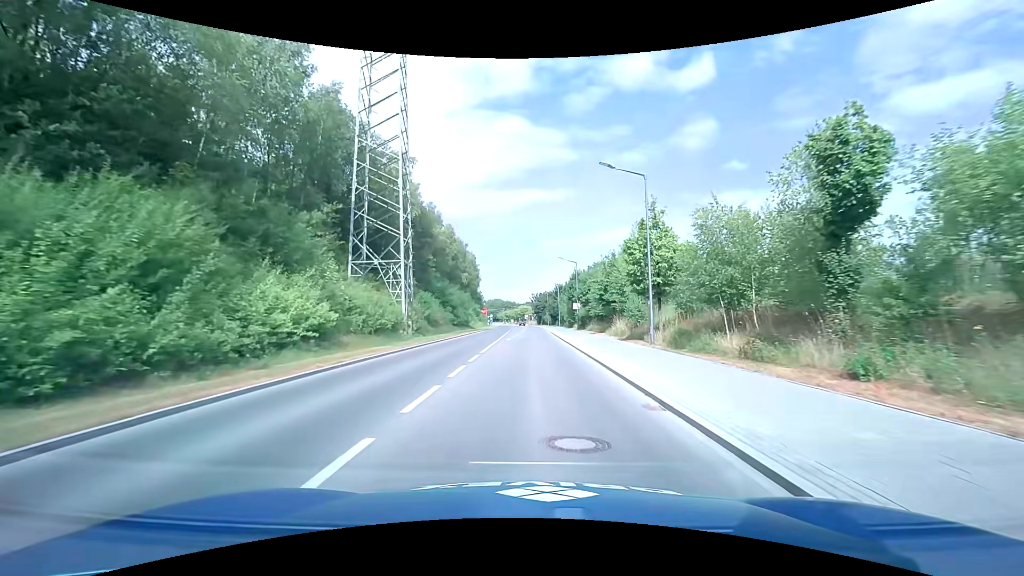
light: Day
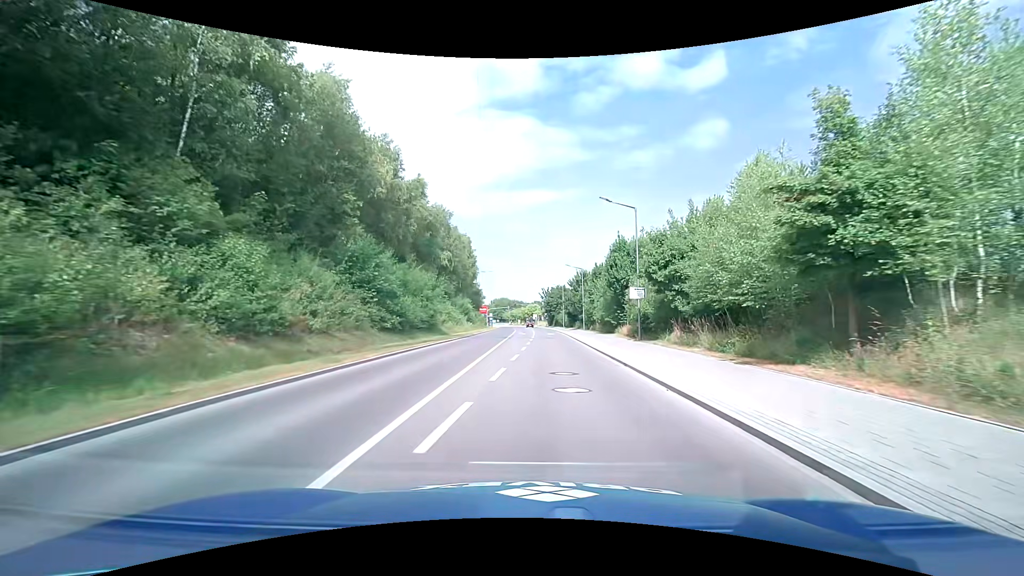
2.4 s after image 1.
(-0.1, +29.0) m; -1°
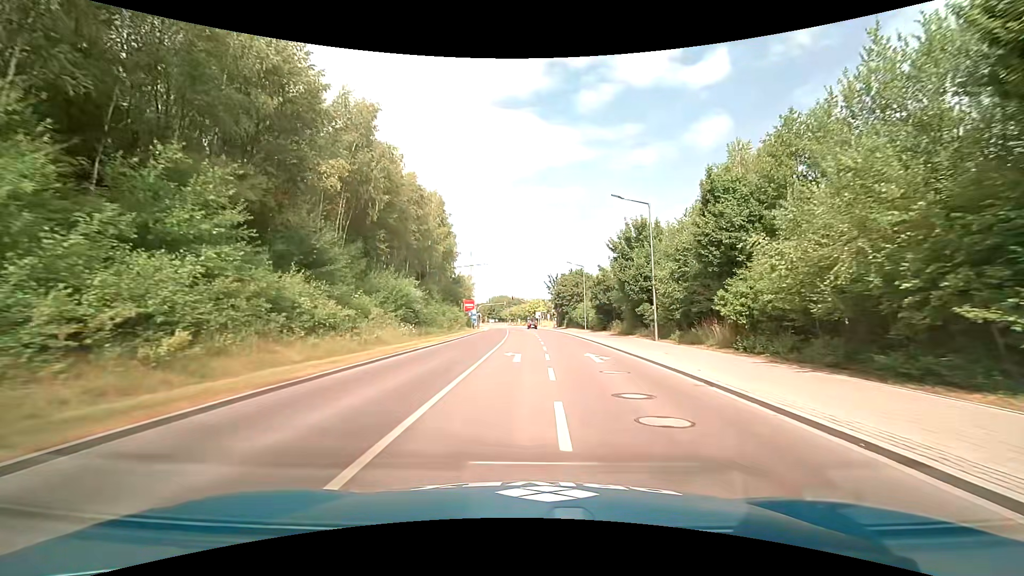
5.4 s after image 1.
(-0.1, +35.8) m; 0°
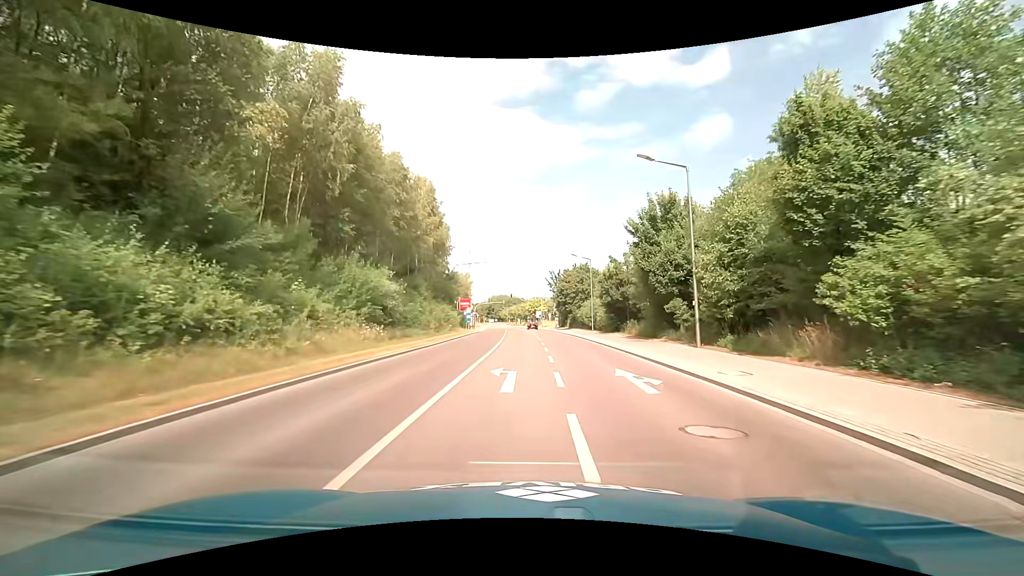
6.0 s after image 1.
(0.0, +7.1) m; 0°
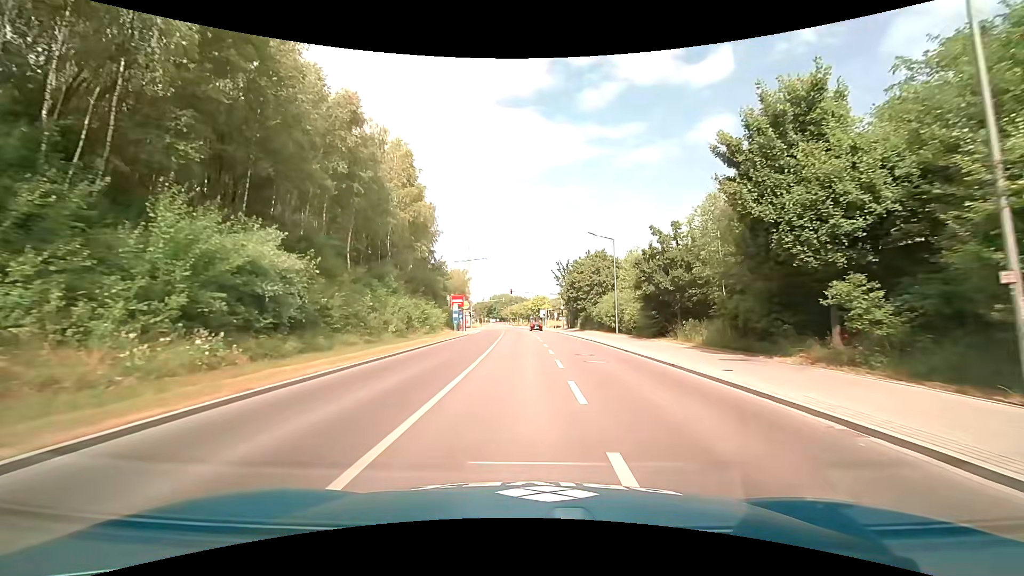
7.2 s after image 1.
(0.0, +14.0) m; 0°
